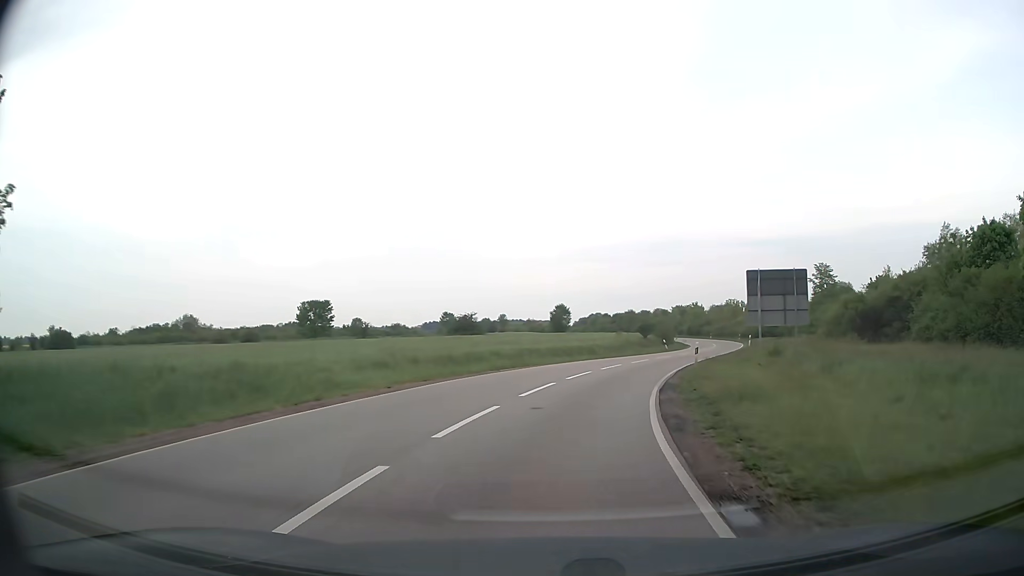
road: secondary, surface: asphalt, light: Day
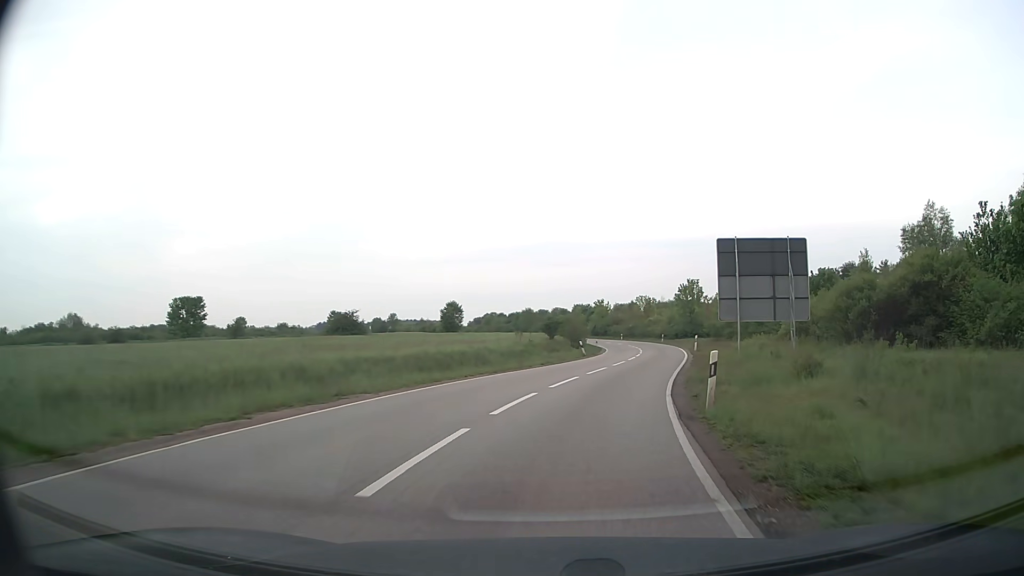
(+1.1, +15.4) m; +9°
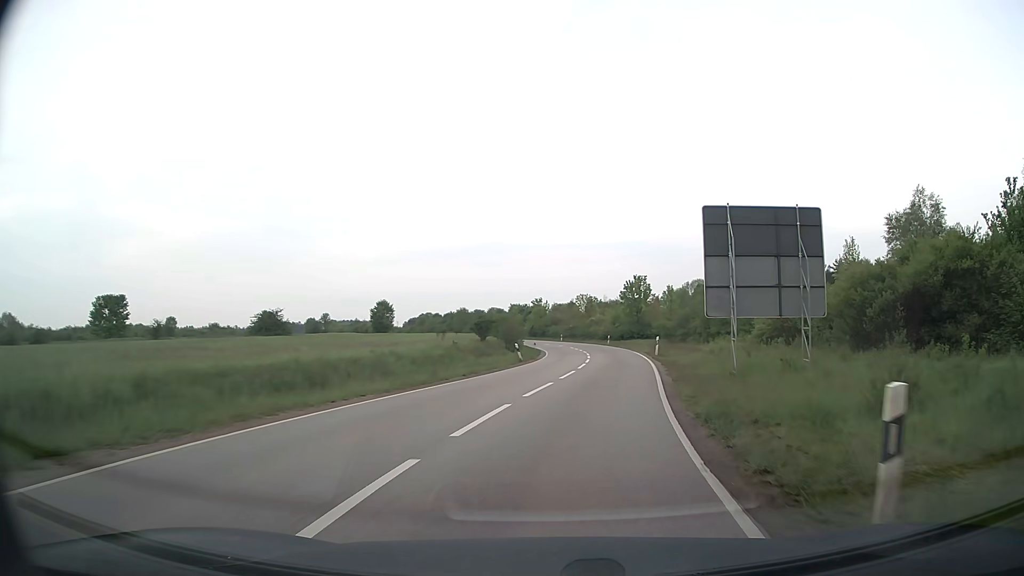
(+0.4, +8.2) m; +5°
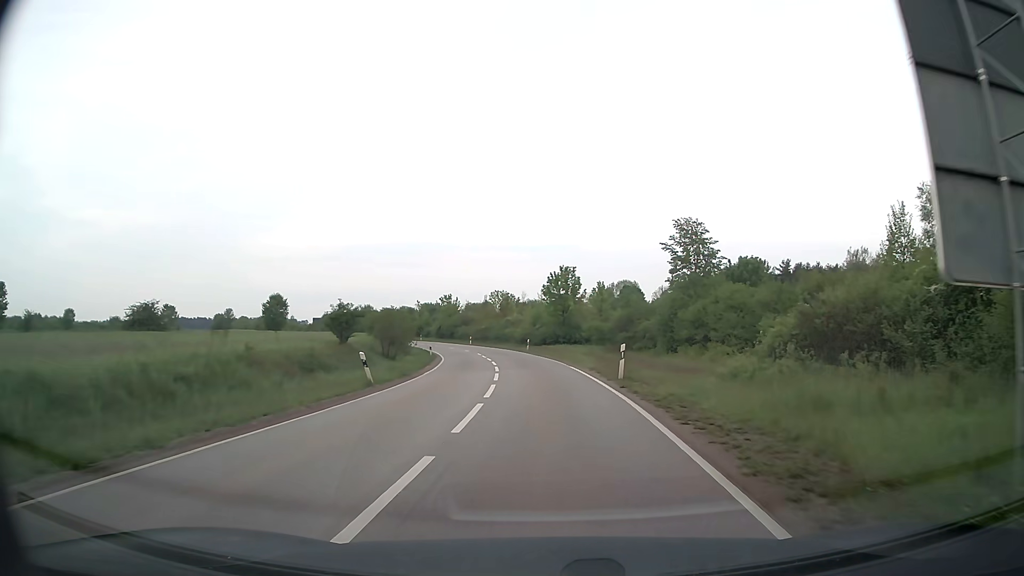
(+1.3, +17.2) m; +7°
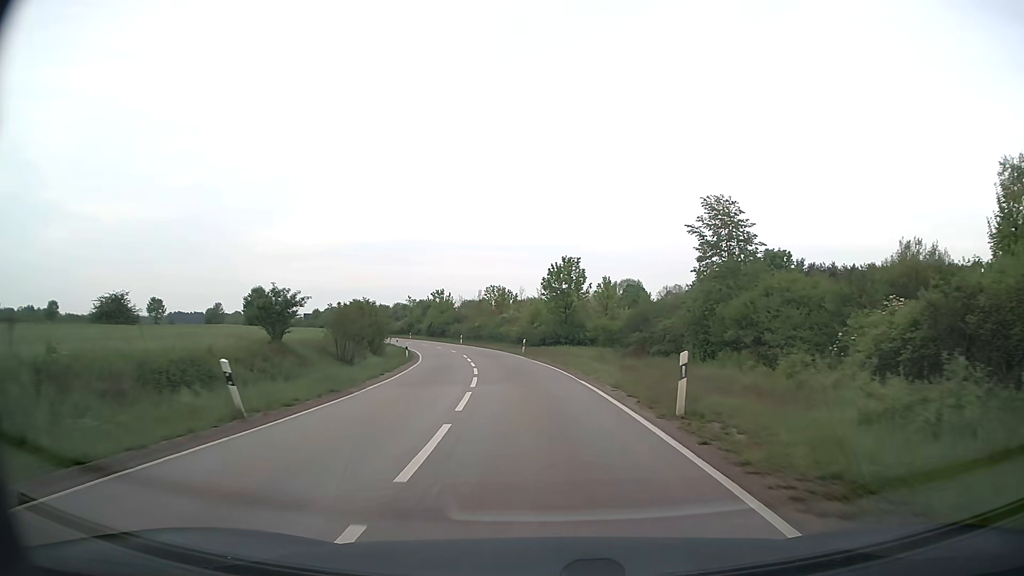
(0.0, +9.1) m; 0°
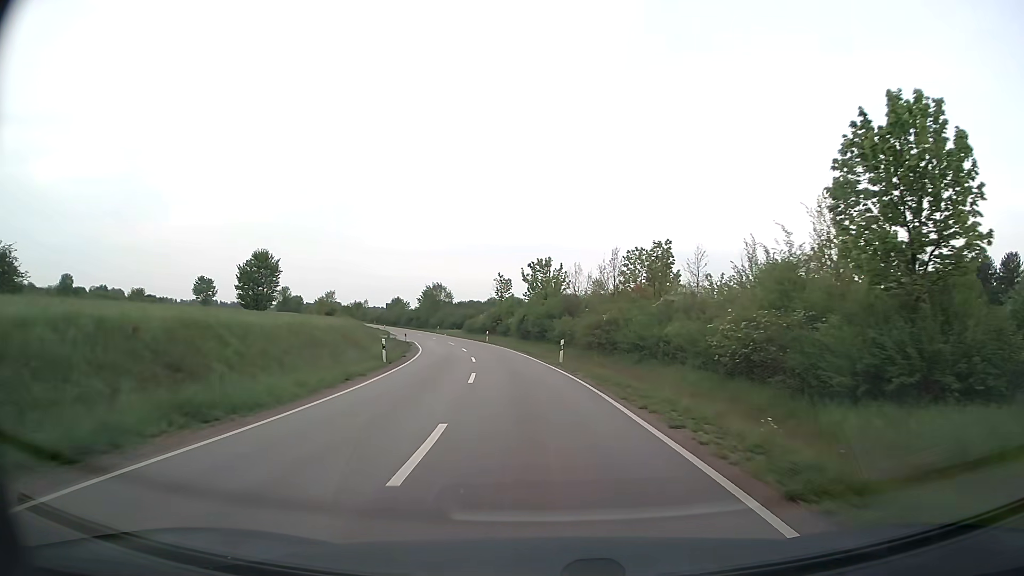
(-4.5, +49.1) m; -11°
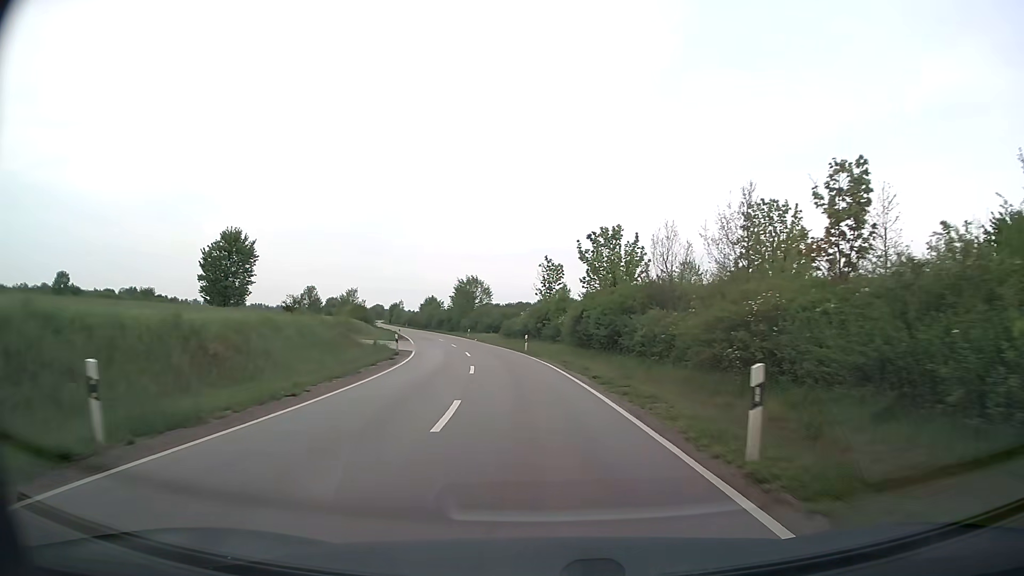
(-0.7, +21.5) m; -4°
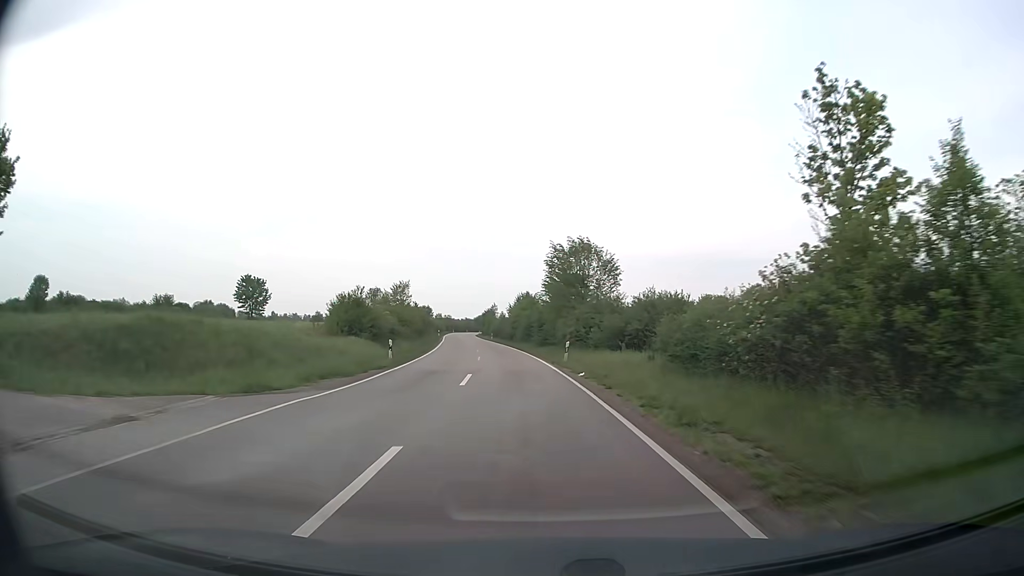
(-3.8, +44.8) m; -10°
(0, +10) (-1, +20) (-1, +30) (-2, +40) (-3, +50) (-5, +60) (-6, +70) (-7, +80) (-9, +90) (-10, +99) m
